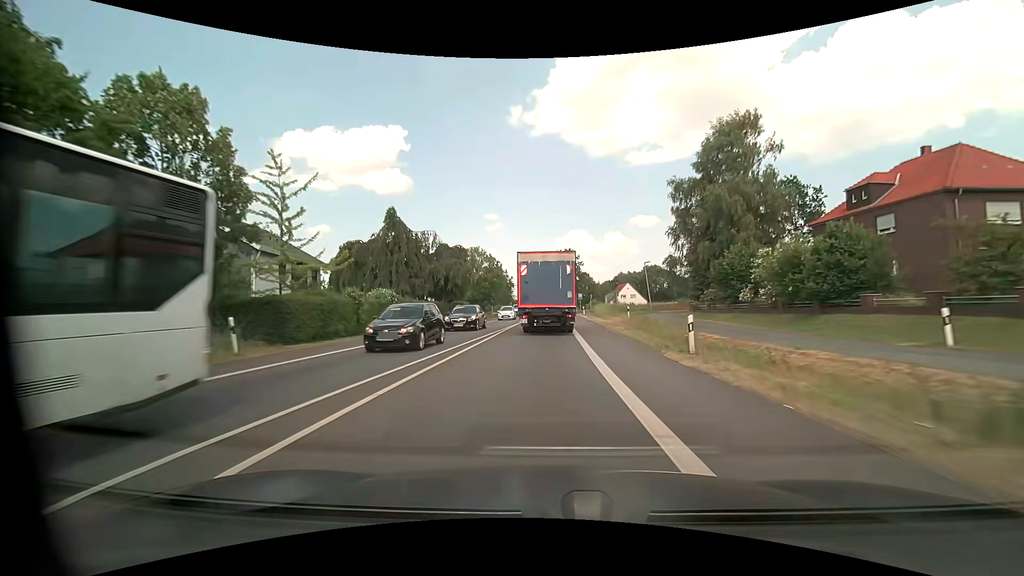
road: primary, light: Day
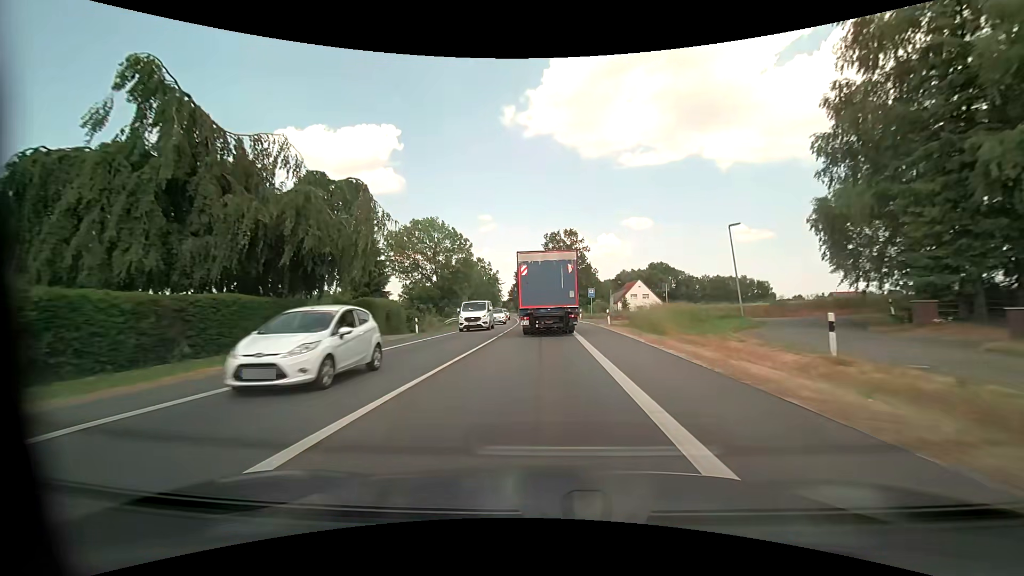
(+0.2, +29.5) m; +1°
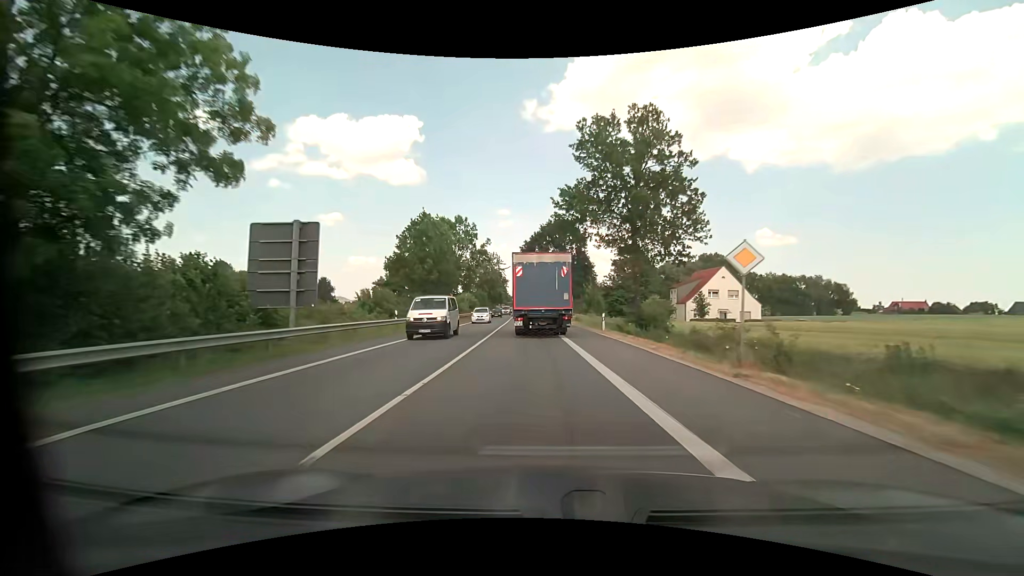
(-0.5, +48.5) m; -2°
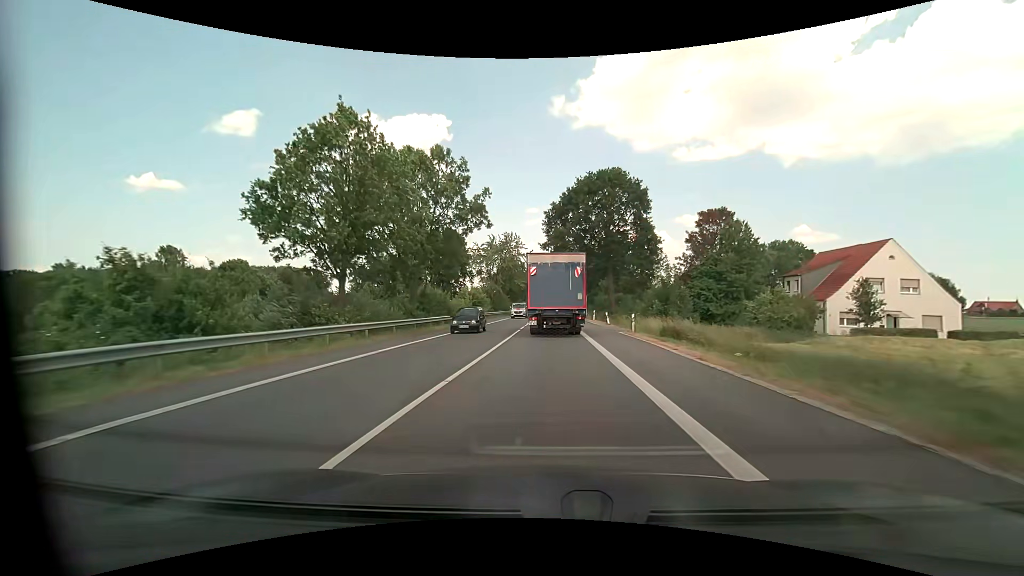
(-0.9, +29.8) m; -3°
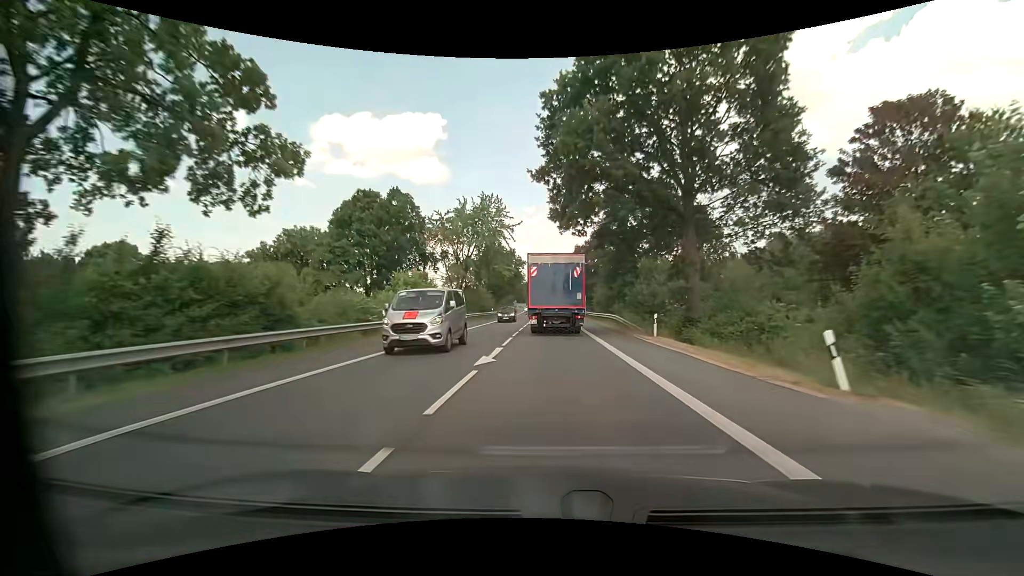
(0.0, +30.4) m; +1°
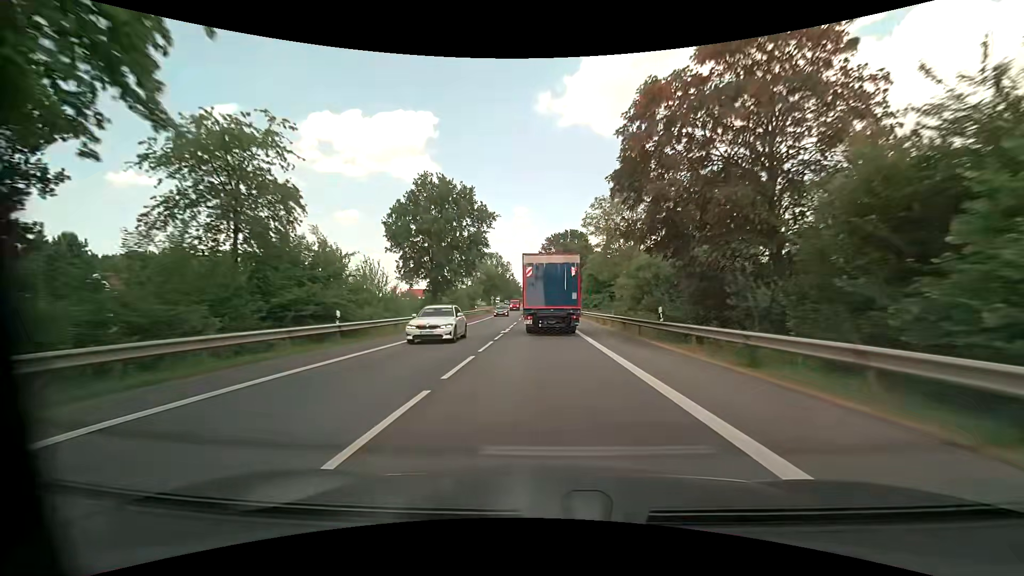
(+0.3, +52.6) m; +1°
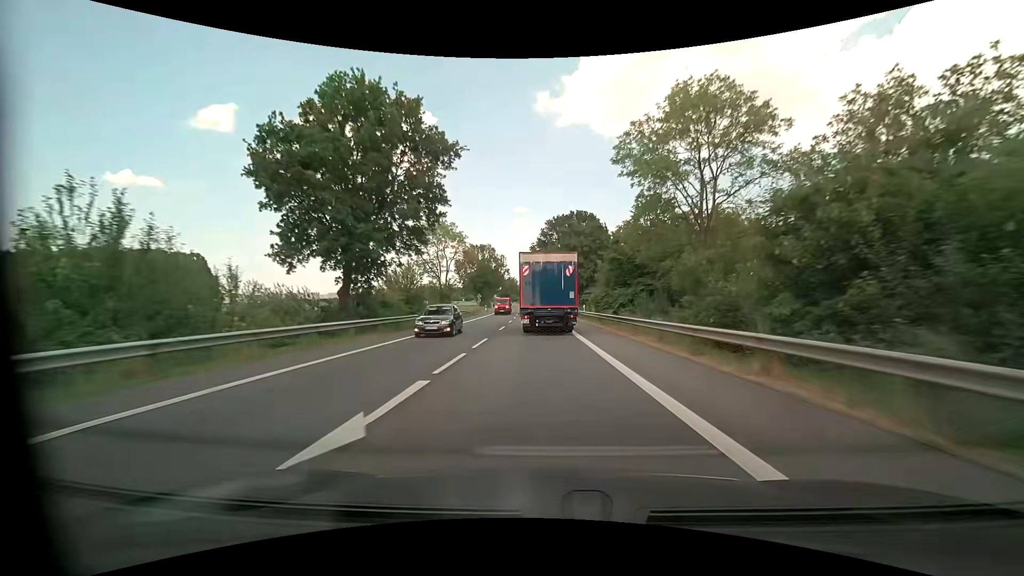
(-0.1, +21.6) m; 0°
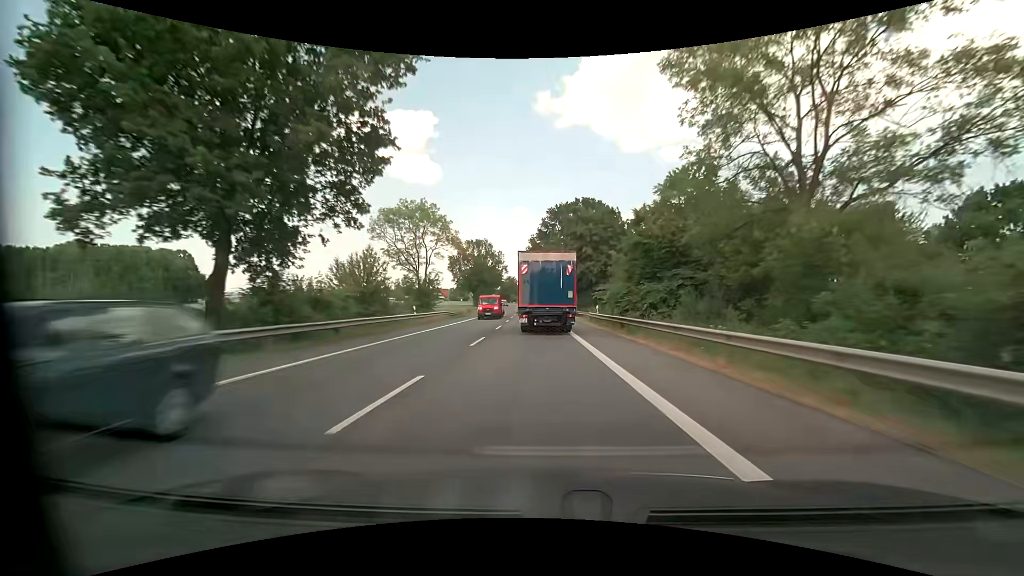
(0.0, +10.9) m; 0°
(0, +10) (0, +20) (0, +30) (0, +40) (0, +50) (-1, +60) (-1, +70) (-2, +80) (-2, +90) (-3, +100) m
